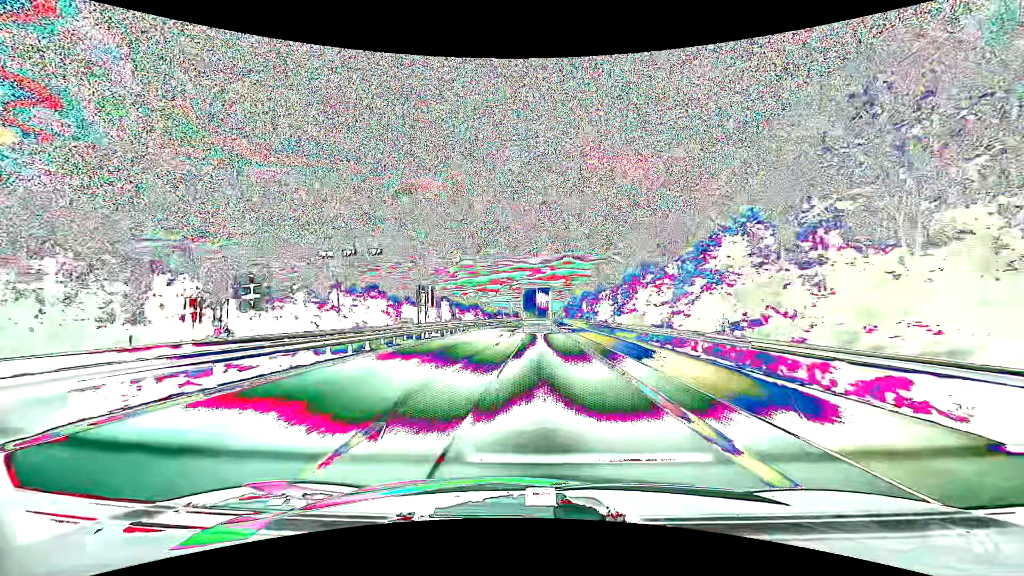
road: motorway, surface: asphalt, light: Day
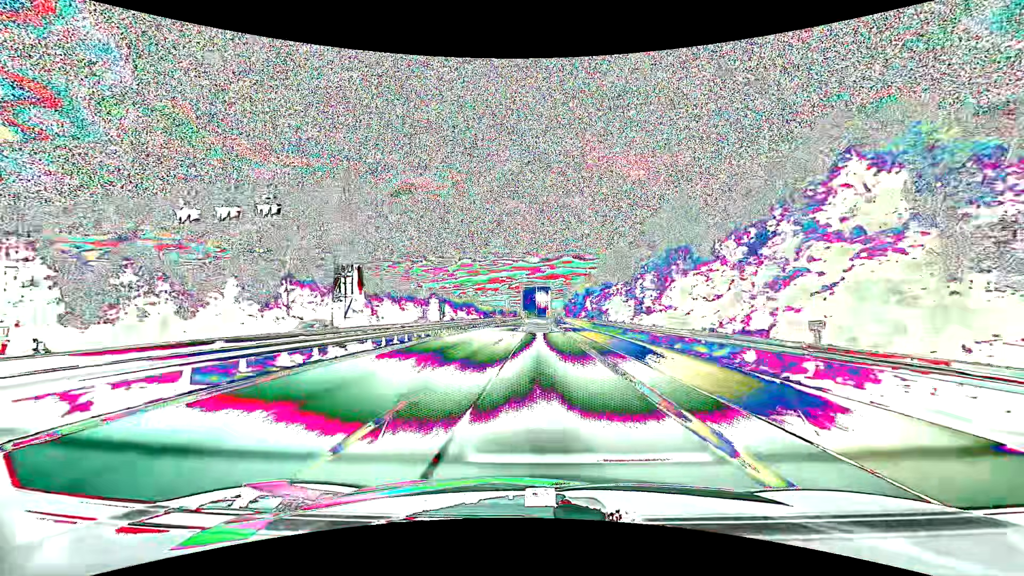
(0.0, +15.0) m; 0°
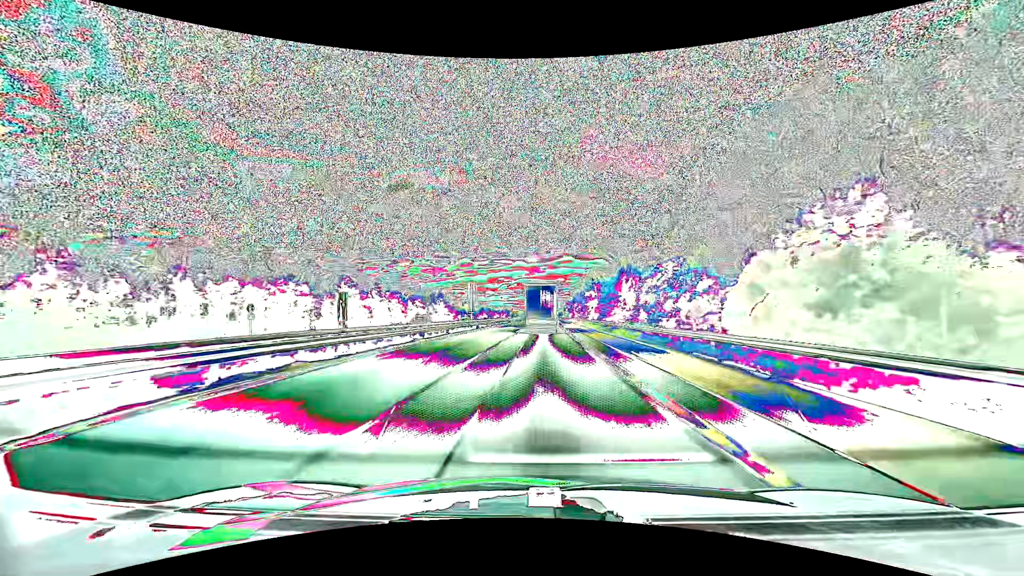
(+0.2, +60.9) m; 0°
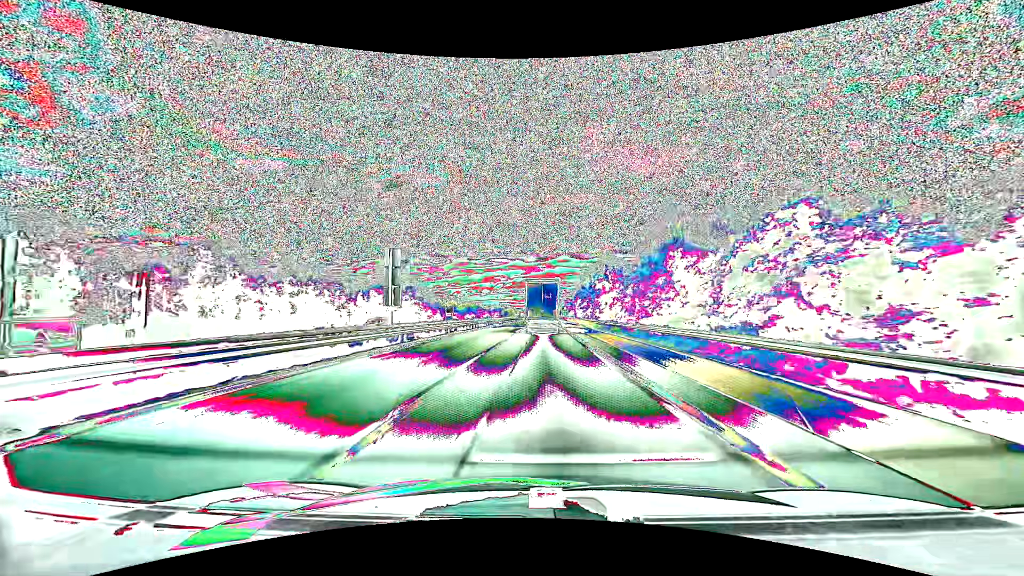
(0.0, +31.0) m; 0°
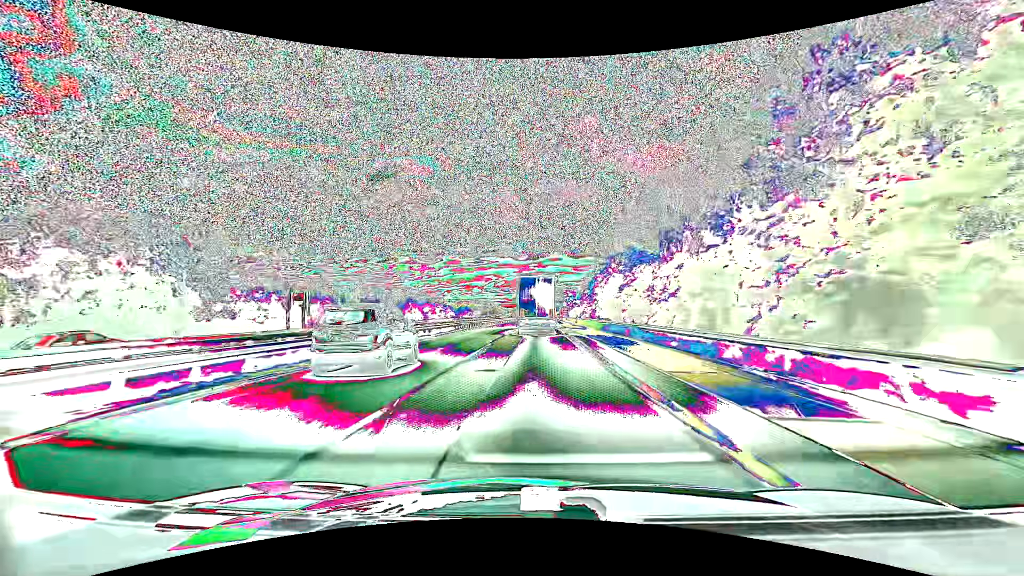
(+1.0, +77.7) m; +1°
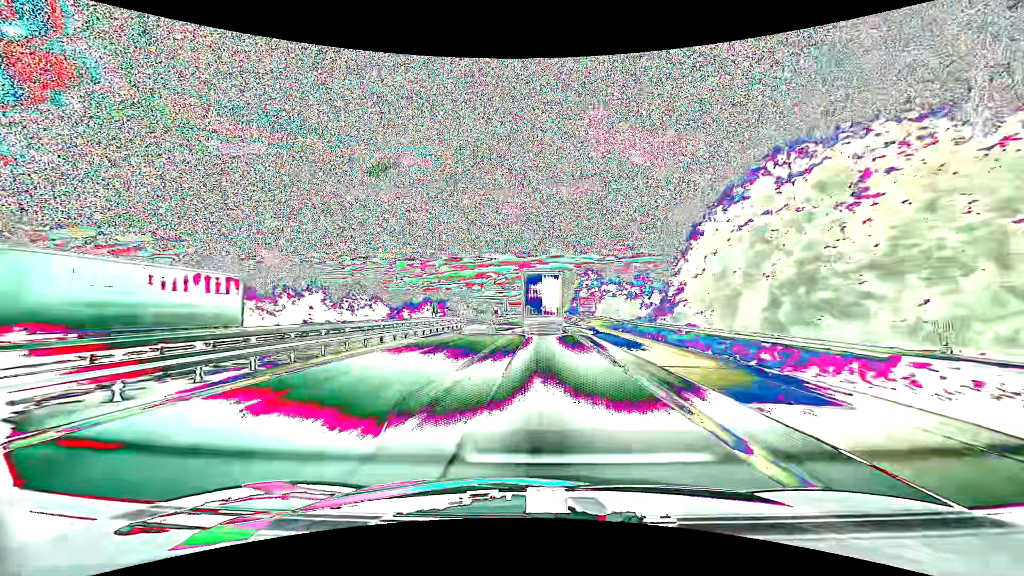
(0.0, +74.2) m; 0°
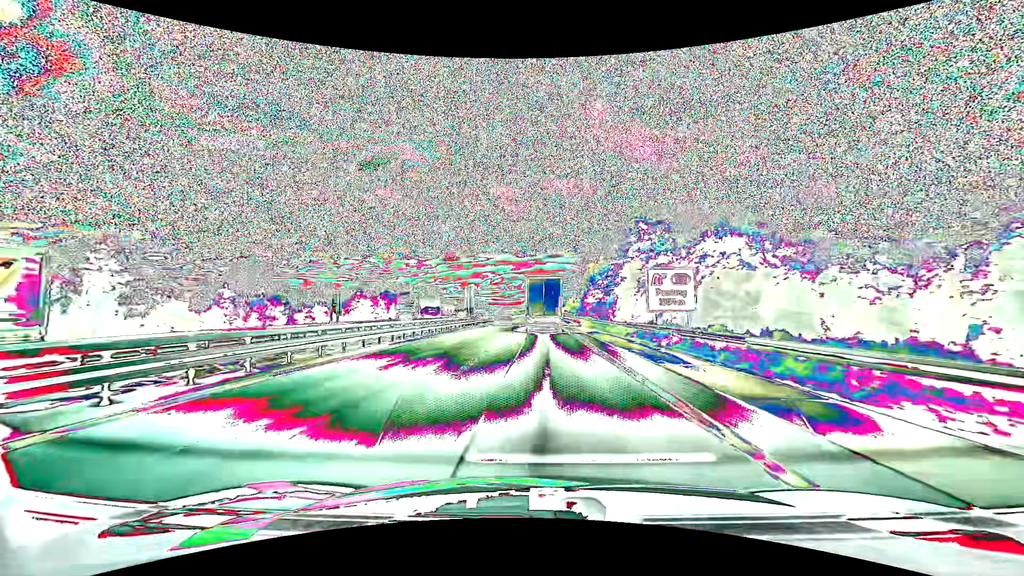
(+0.1, +54.2) m; 0°
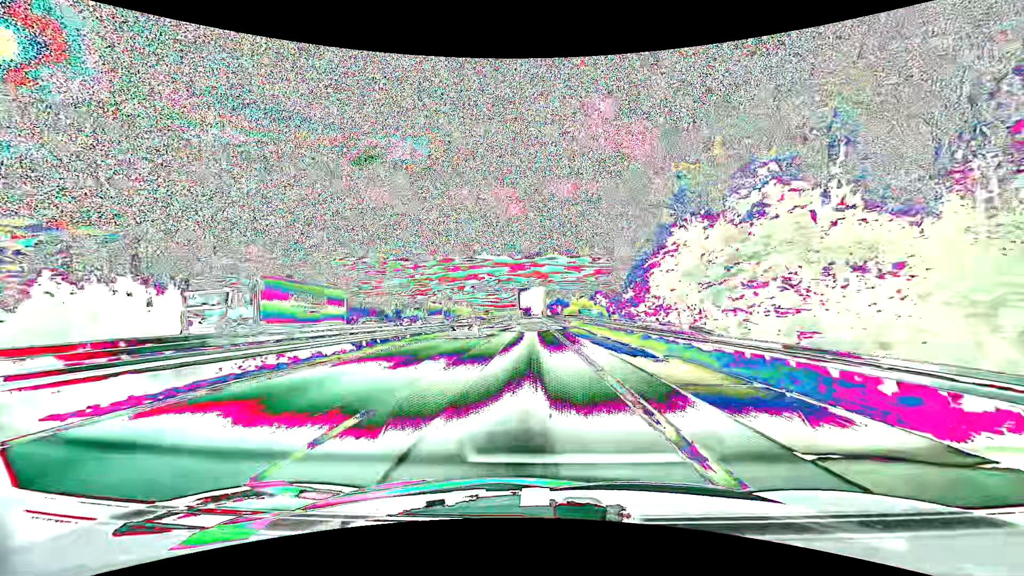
(+0.8, +63.6) m; +1°
(0, +10) (0, +20) (0, +30) (-1, +40) (-1, +50) (-1, +60) (-1, +70) (-1, +80) (-1, +90) (-2, +100) m
